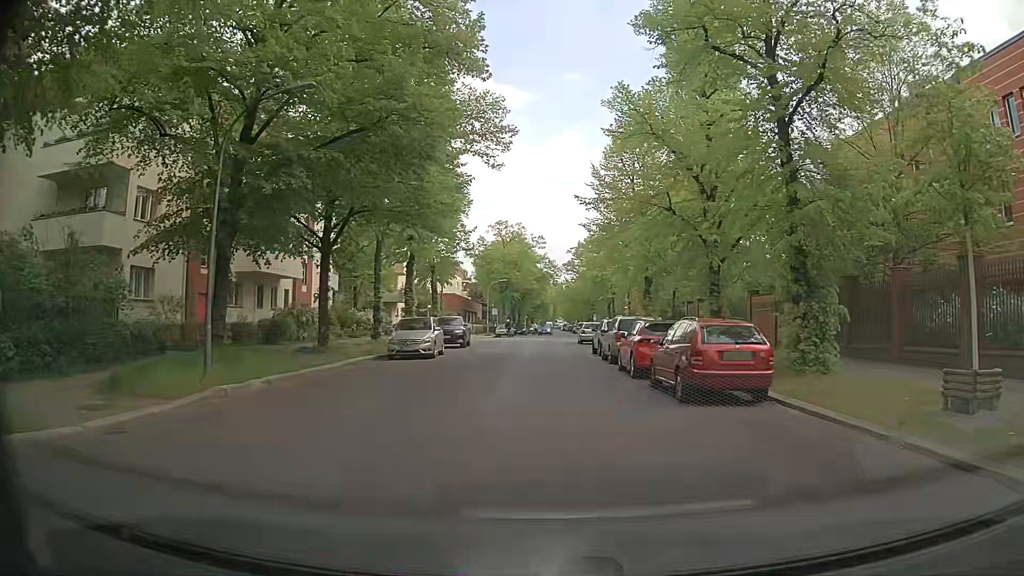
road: residential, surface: asphalt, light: Day
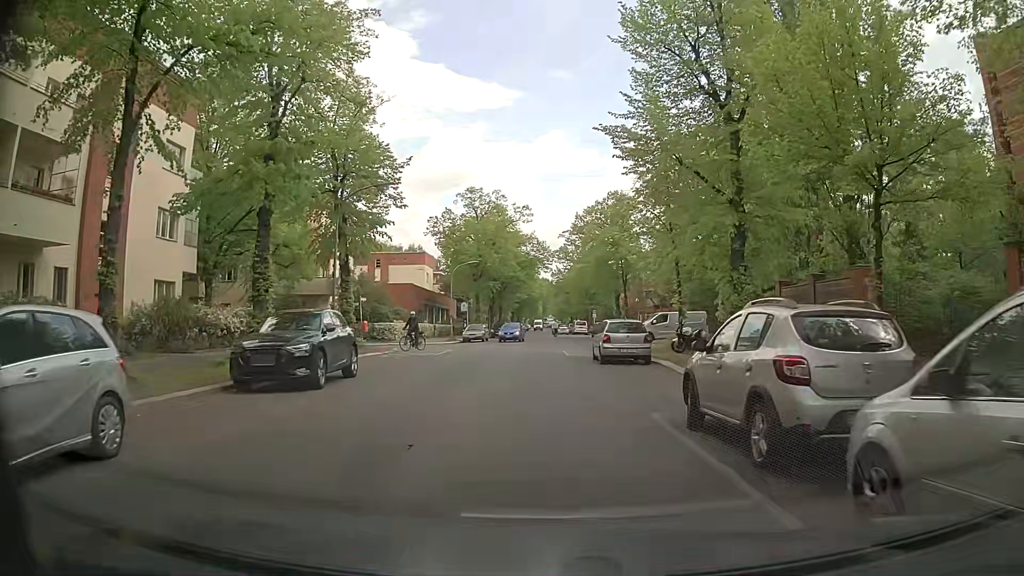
(+0.1, +21.9) m; +2°
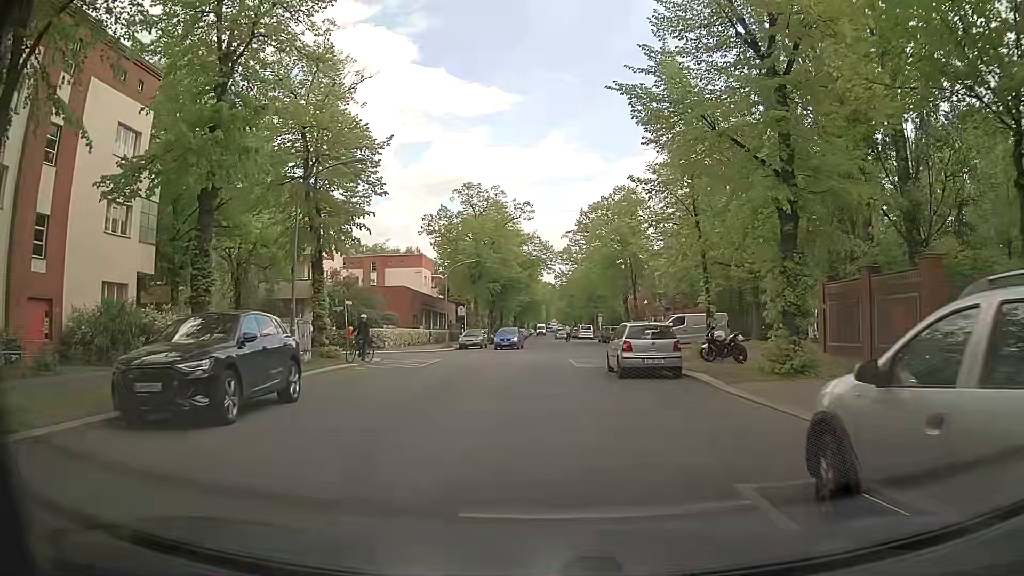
(-0.1, +4.4) m; -1°
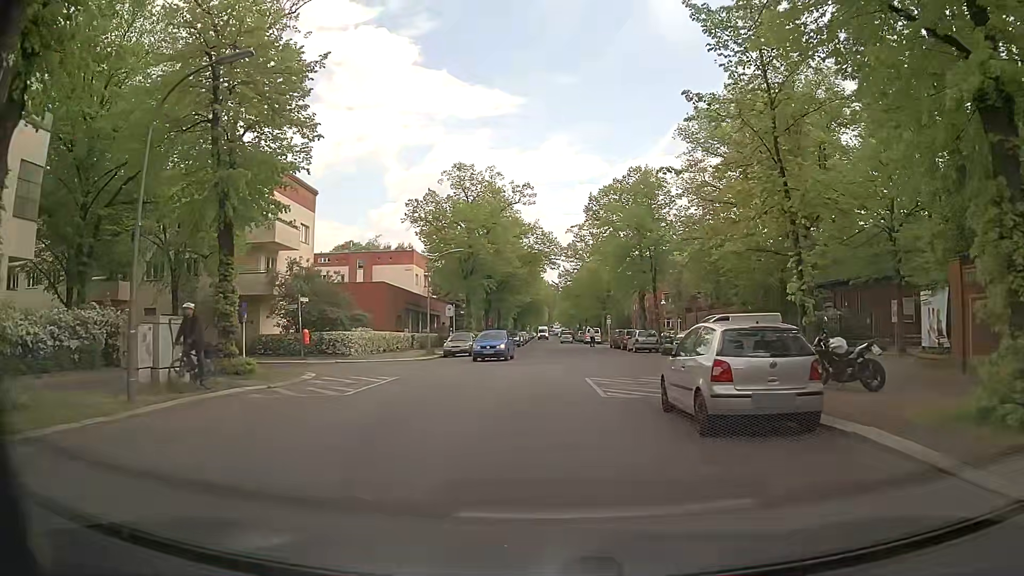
(-0.1, +8.8) m; -1°
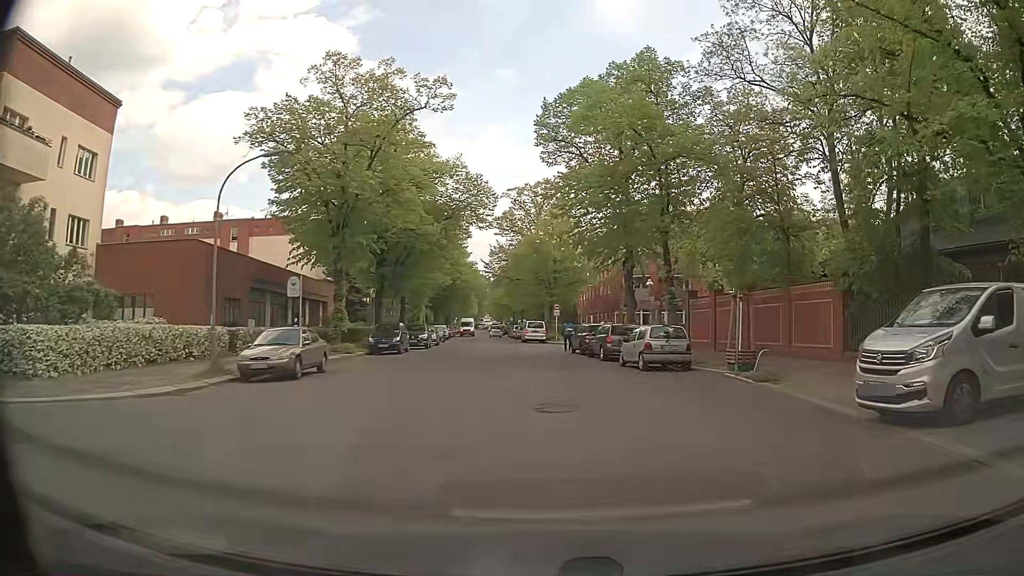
(+0.5, +21.9) m; +6°
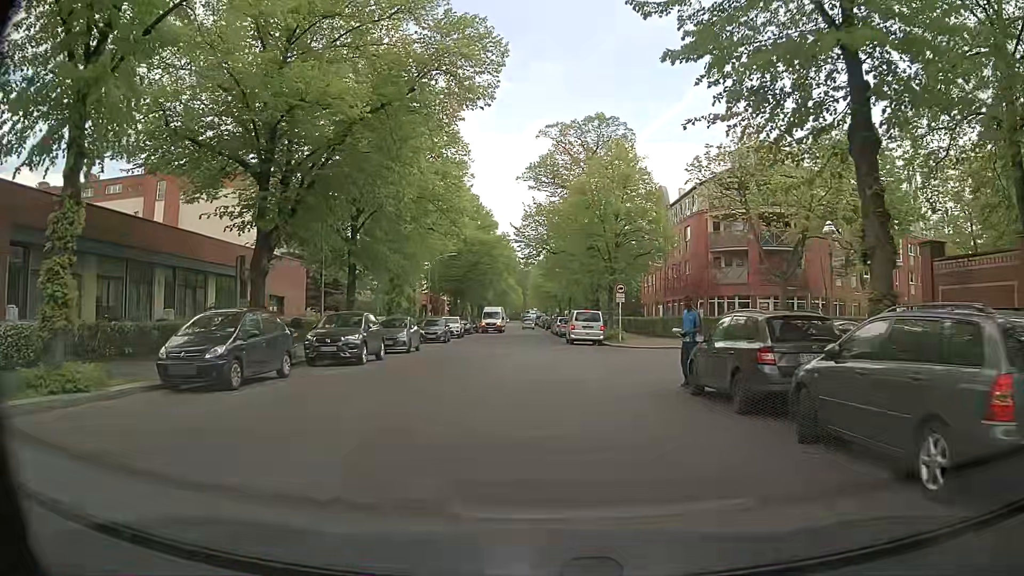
(0.0, +22.0) m; -4°
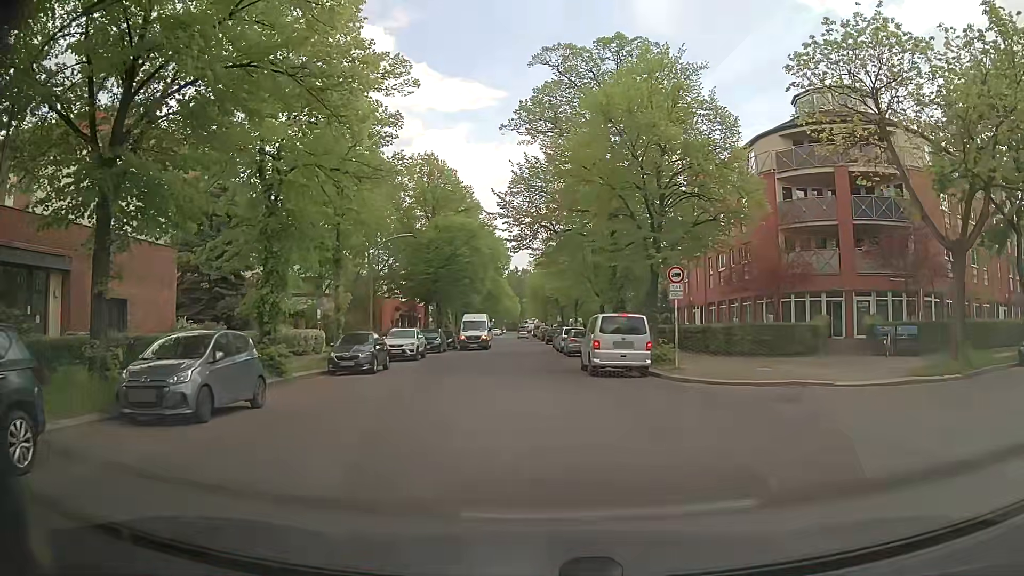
(+0.1, +16.9) m; +2°
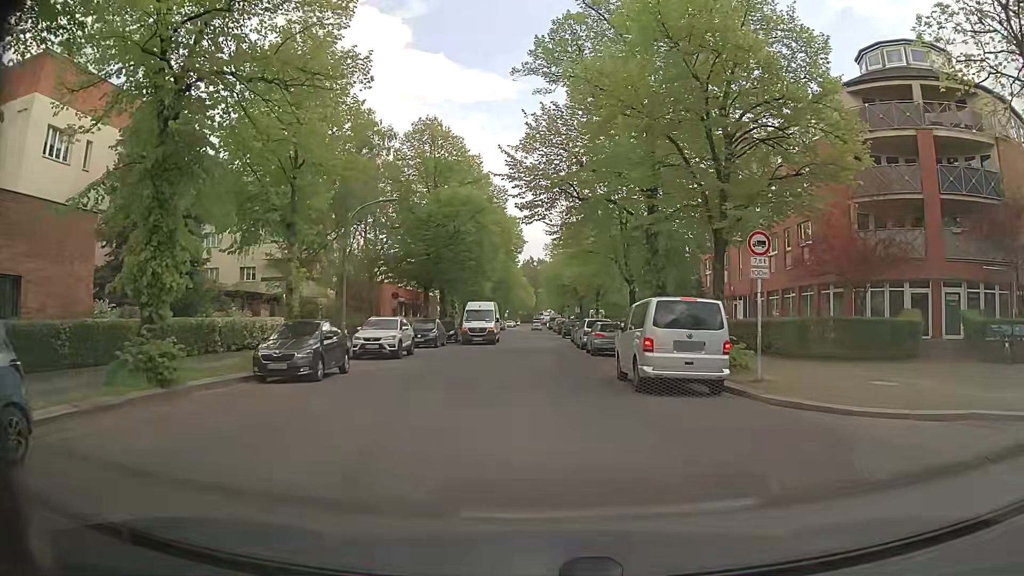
(-0.3, +7.5) m; -3°
(0, +10) (0, +20) (0, +30) (-1, +40) (-1, +50) (0, +60) (0, +70) (0, +80) (0, +90) (0, +100) m
